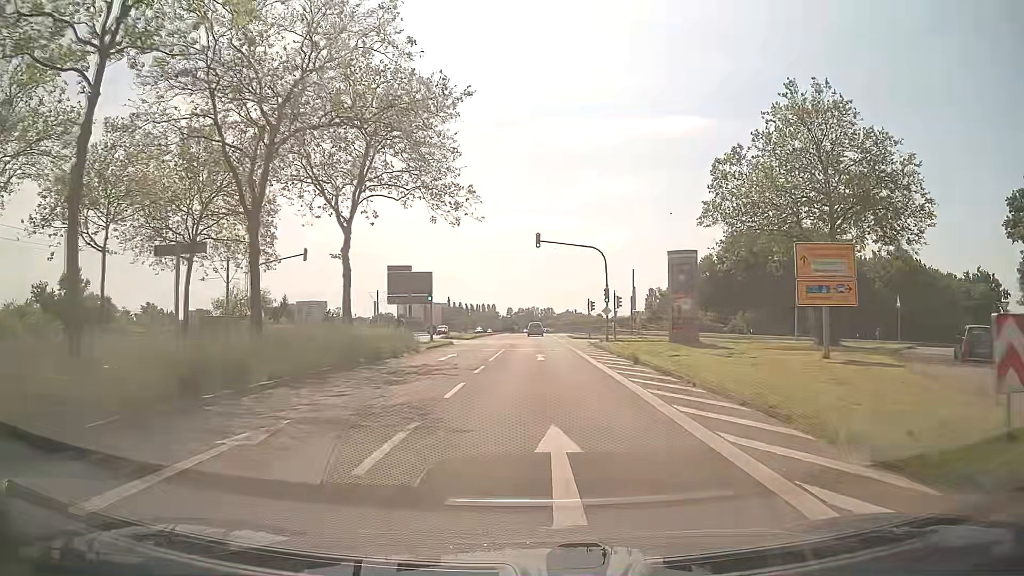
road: secondary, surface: asphalt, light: Day
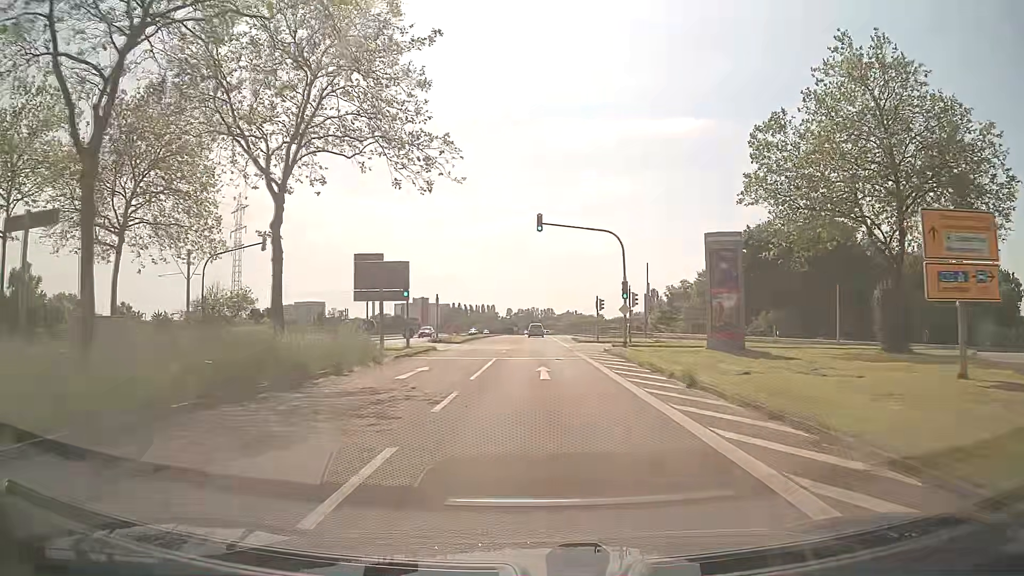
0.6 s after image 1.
(0.0, +7.5) m; 0°
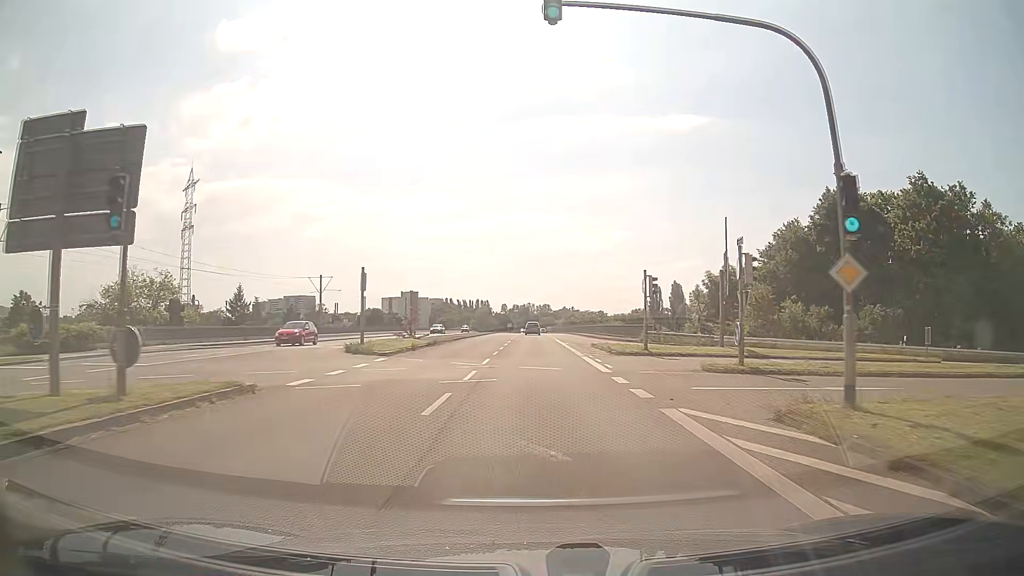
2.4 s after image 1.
(-0.1, +23.0) m; 0°
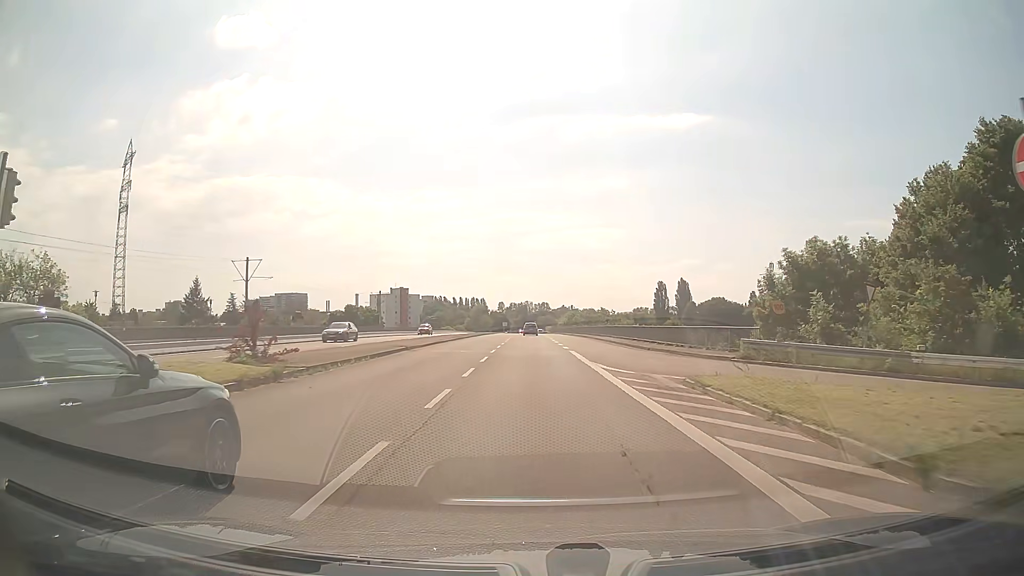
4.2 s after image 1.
(+0.2, +23.3) m; +1°
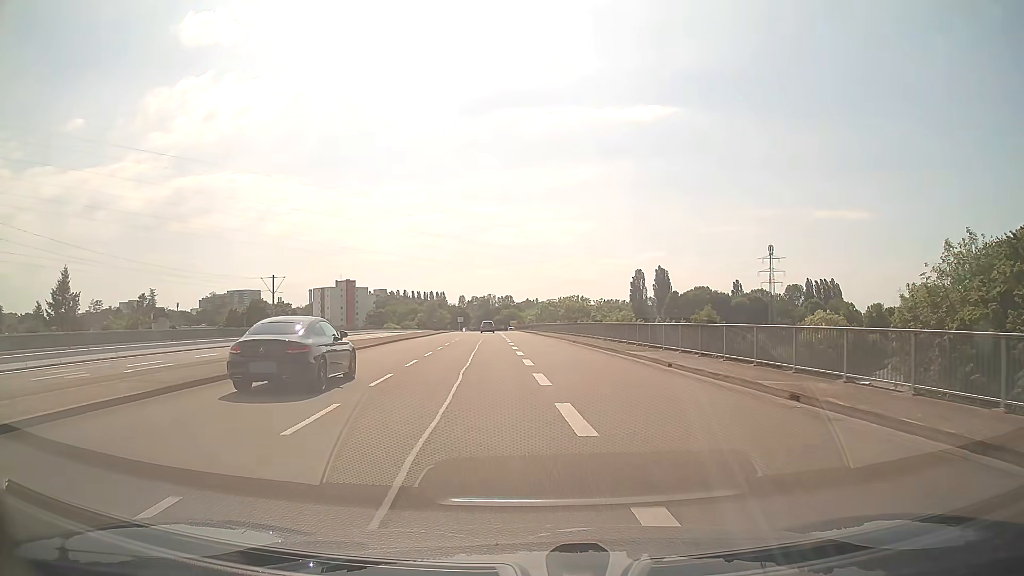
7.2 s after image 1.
(+0.6, +38.5) m; +3°
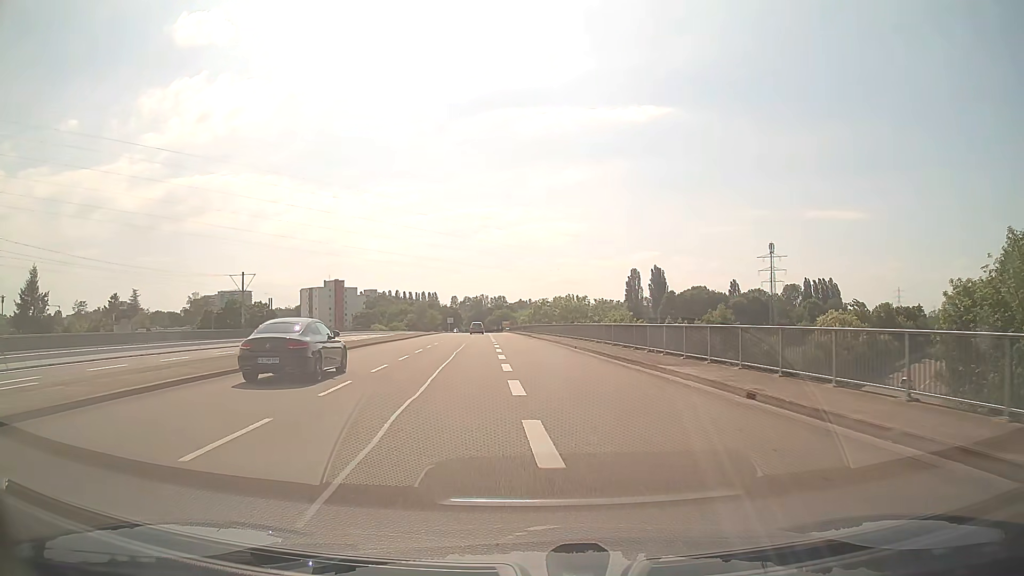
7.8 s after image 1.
(0.0, +7.7) m; +1°
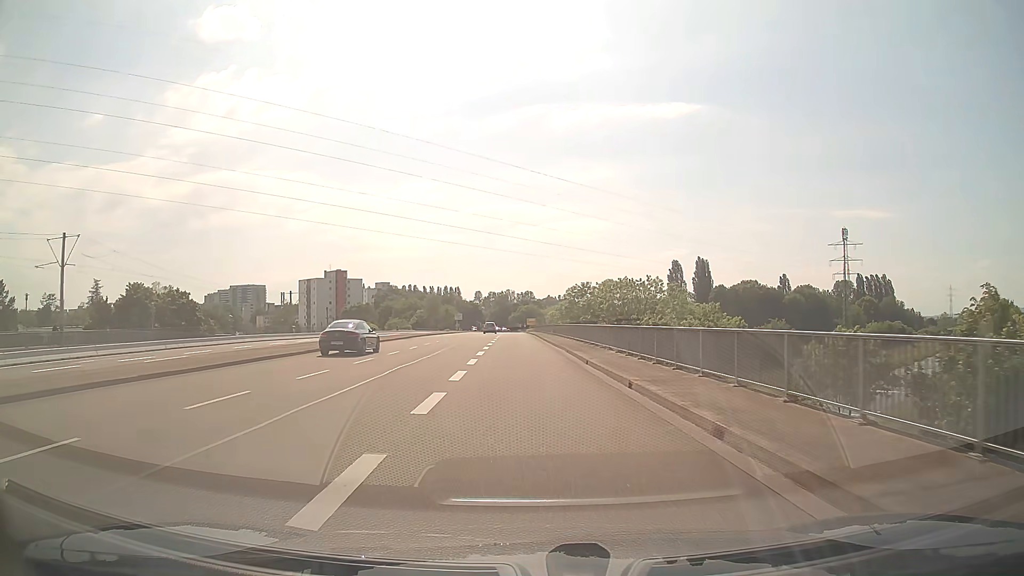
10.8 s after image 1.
(-0.6, +38.3) m; -3°
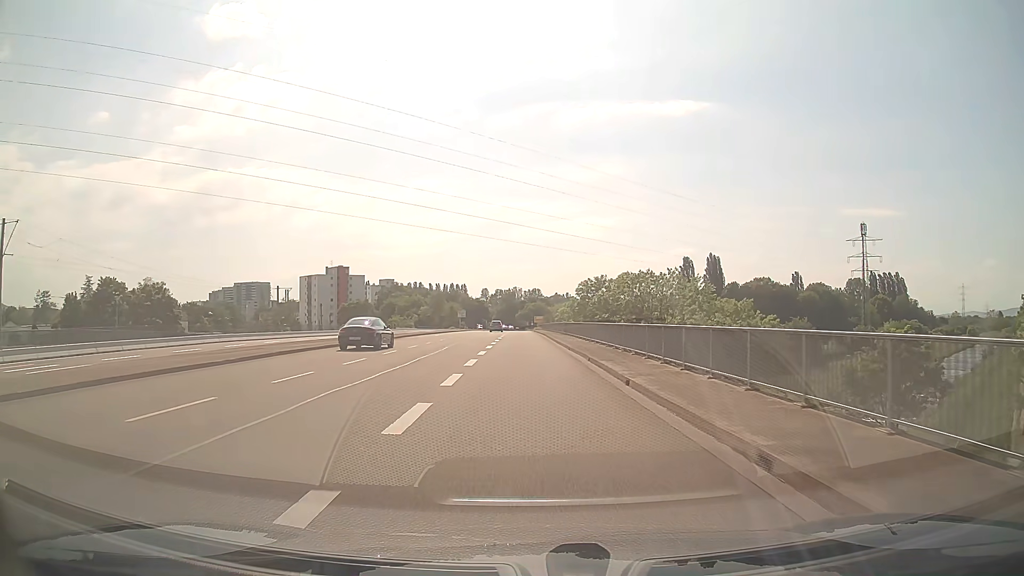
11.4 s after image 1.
(0.0, +7.7) m; -1°
(0, +10) (0, +20) (0, +30) (-1, +40) (-1, +50) (-1, +60) (-1, +70) (-1, +80) (-1, +90) (-1, +100) m
